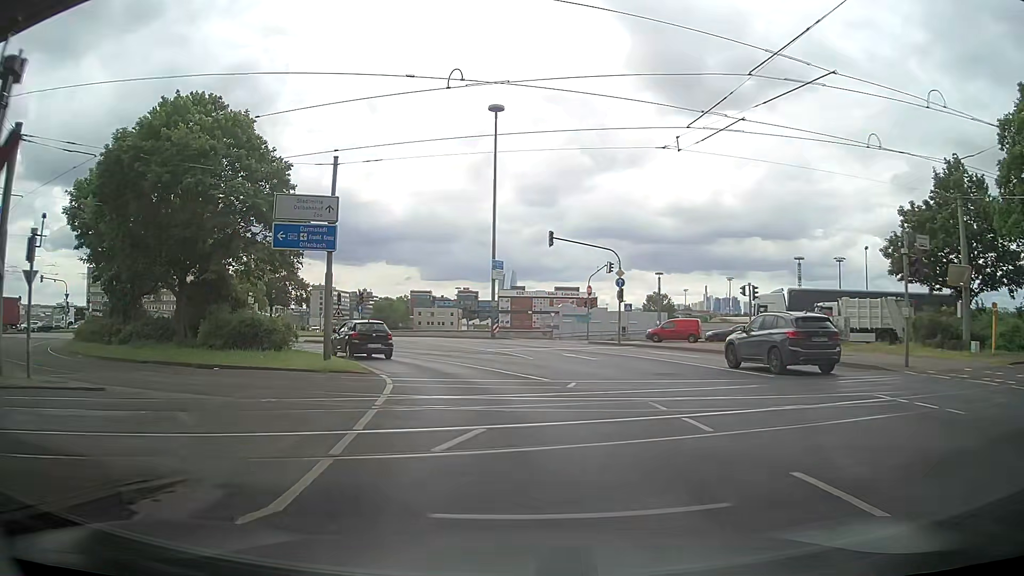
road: primary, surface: asphalt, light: Day
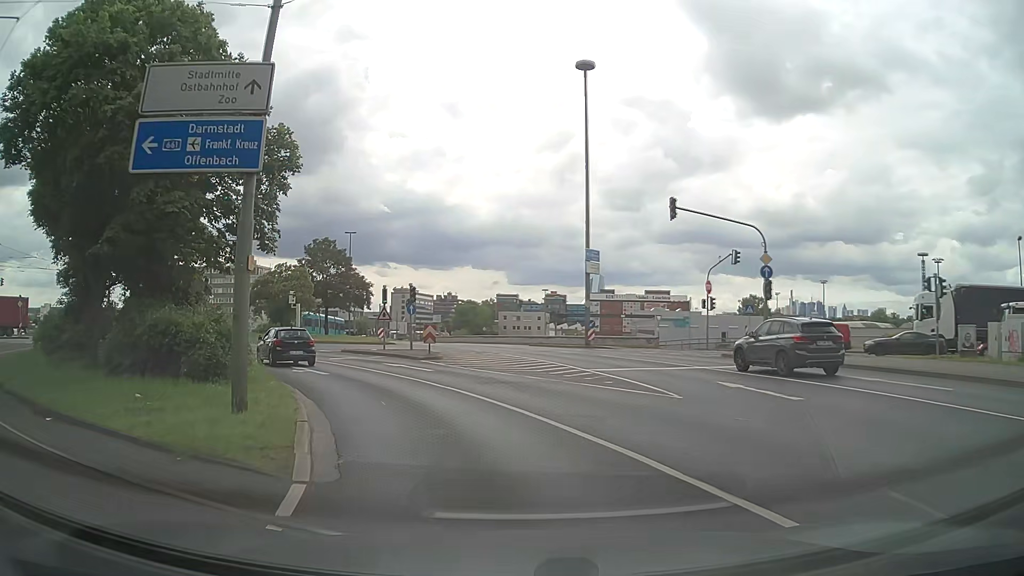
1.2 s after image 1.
(-1.1, +11.8) m; -11°
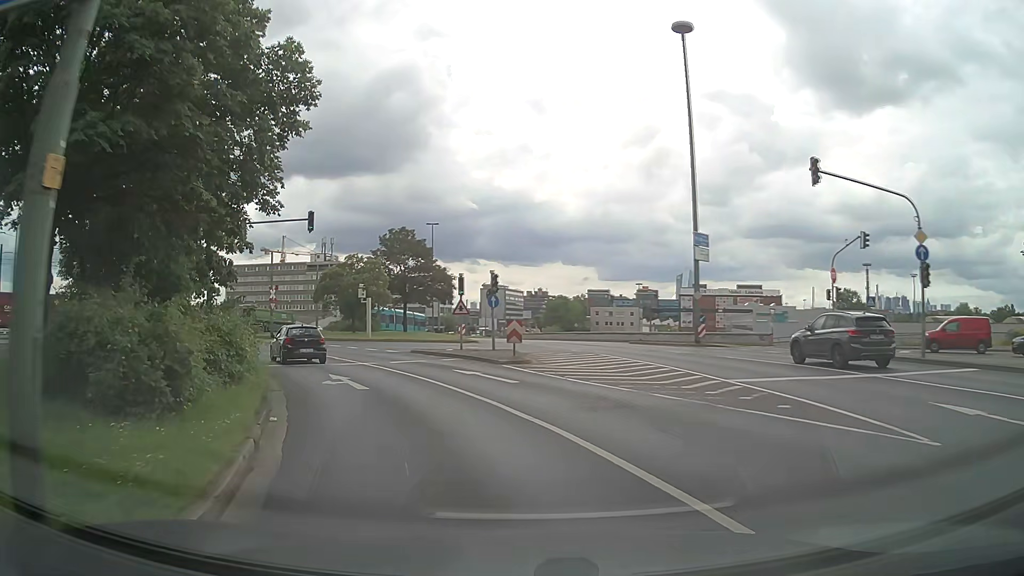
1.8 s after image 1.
(-0.4, +6.1) m; -7°
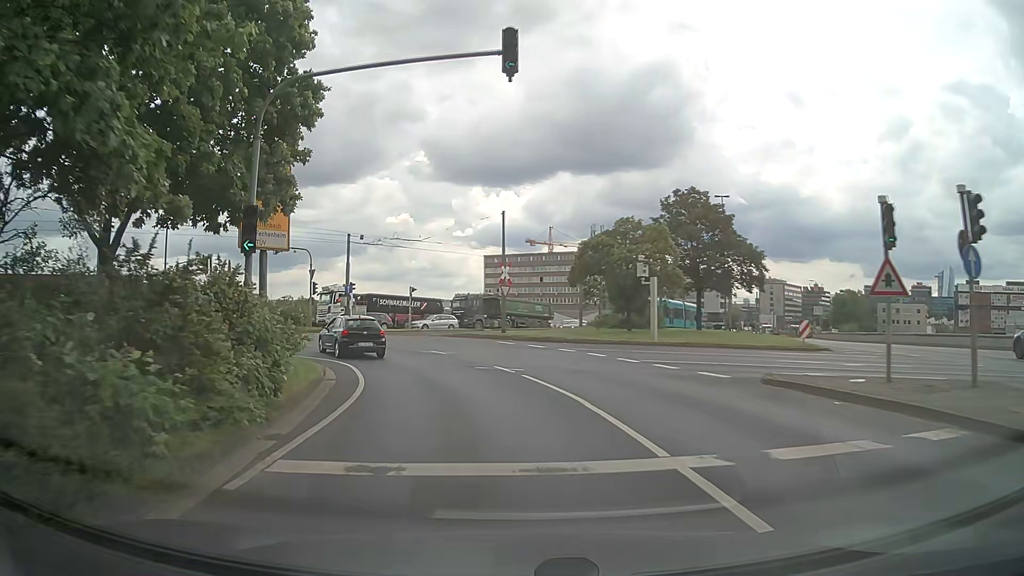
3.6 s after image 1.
(-3.9, +17.9) m; -23°
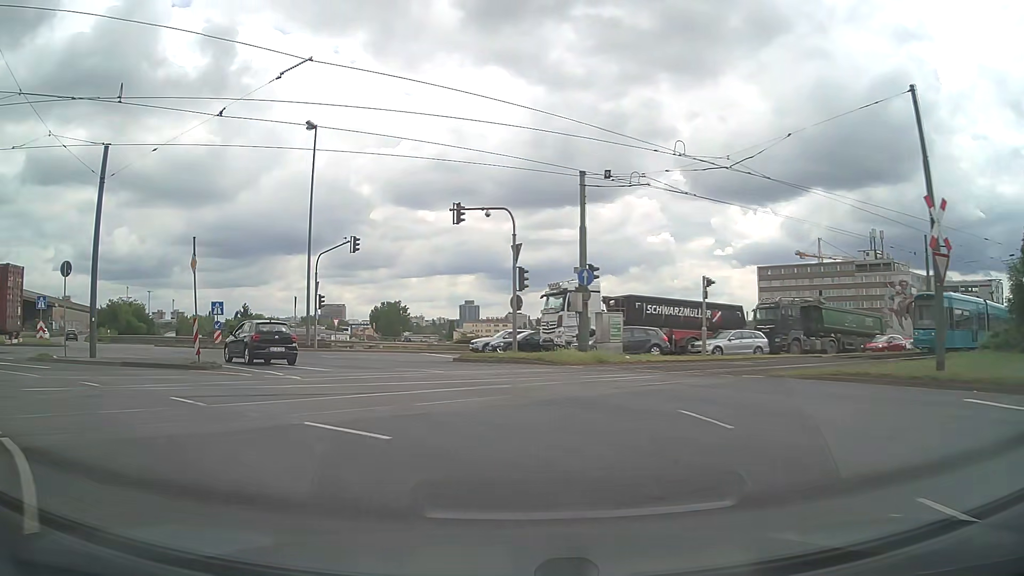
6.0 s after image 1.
(-4.1, +21.8) m; -22°
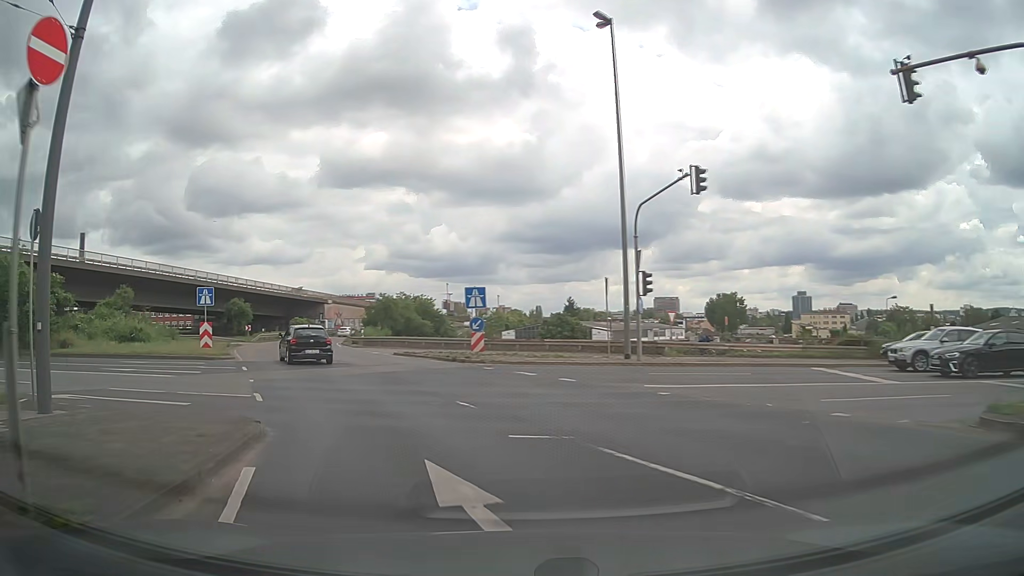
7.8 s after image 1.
(-3.5, +15.8) m; -28°
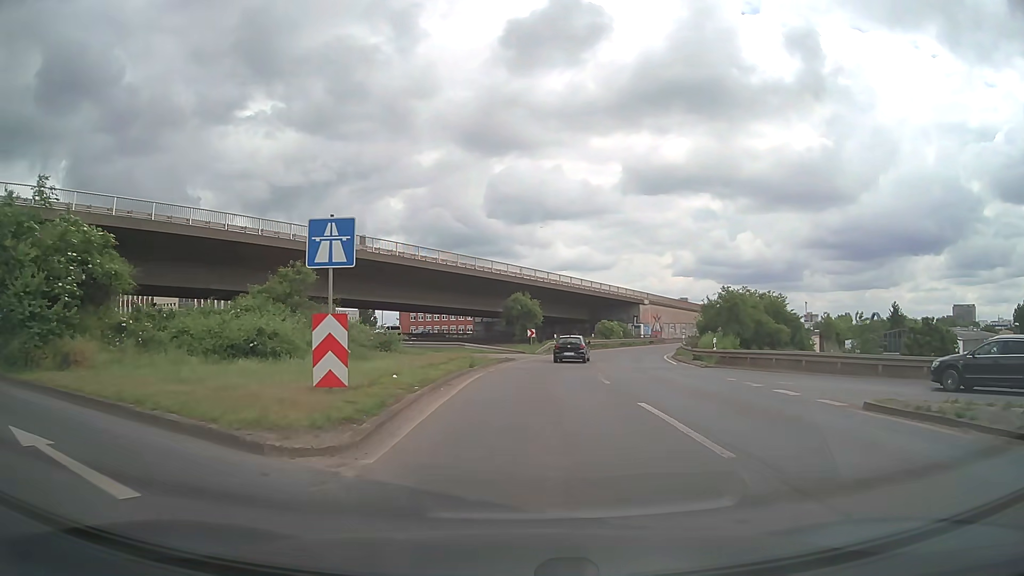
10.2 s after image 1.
(-6.4, +20.7) m; -27°
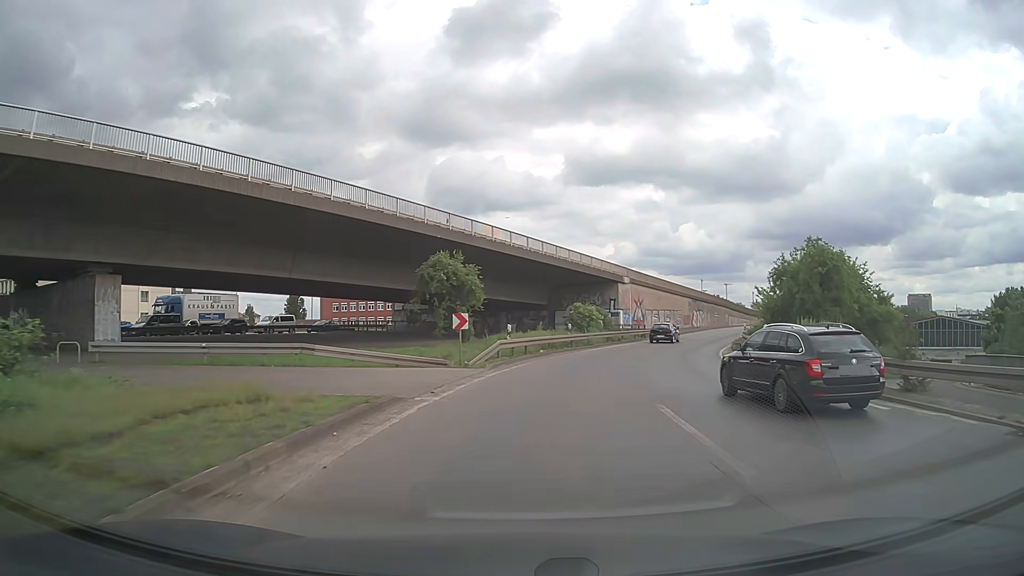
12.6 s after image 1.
(+0.6, +25.4) m; +5°
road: motorway_link
(0, +10) (+1, +20) (+3, +30) (+6, +39) (+10, +49) (+14, +58) (+18, +67) (+22, +76) (+26, +85) (+30, +94) m
